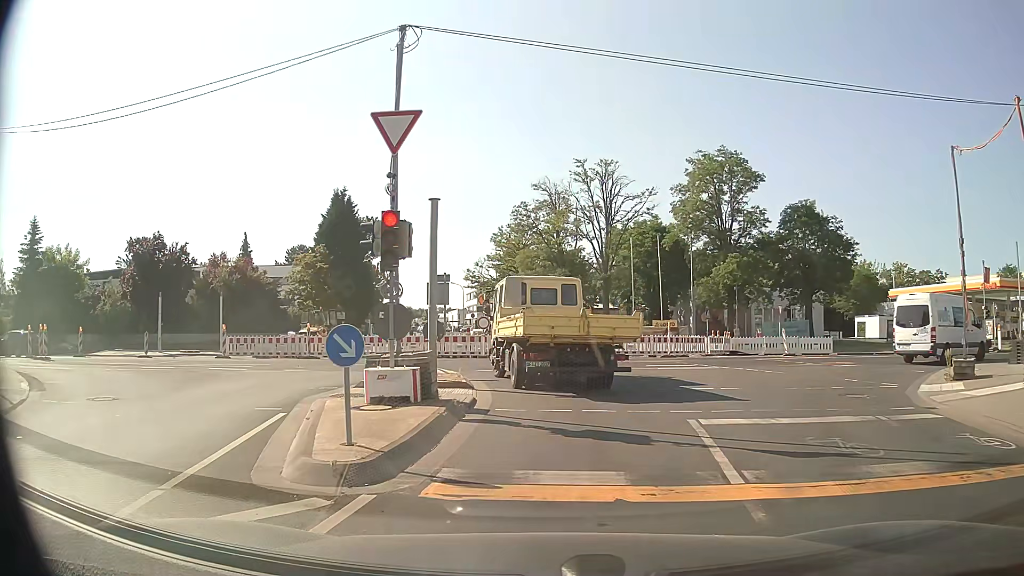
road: tertiary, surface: asphalt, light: Day
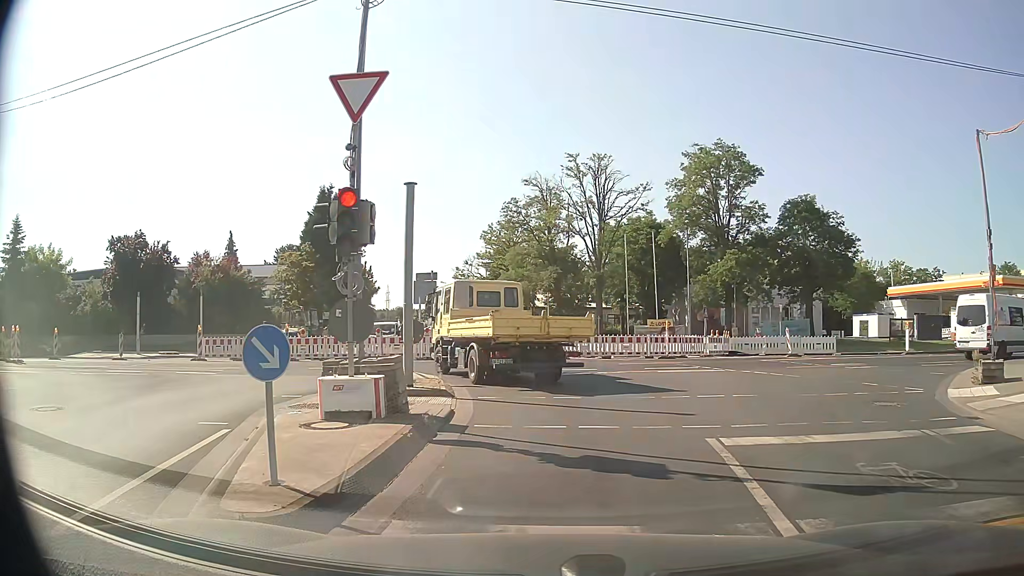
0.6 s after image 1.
(0.0, +1.6) m; +2°
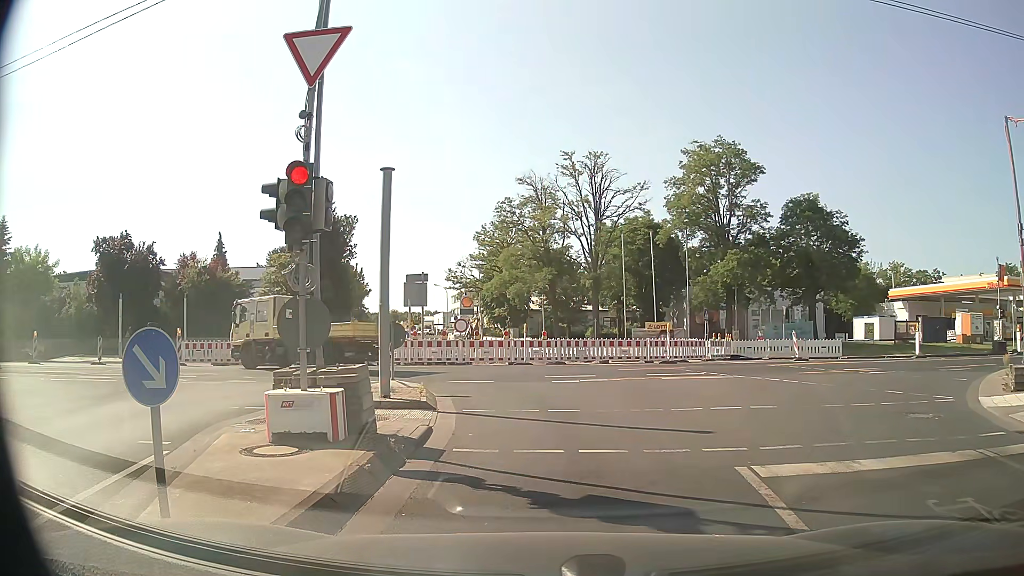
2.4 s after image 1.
(0.0, +1.4) m; -1°
(0, +10) (-2, +20) (-10, +26) (-19, +27) (-29, +27) (-39, +26) (-49, +26) (-59, +26) (-69, +26) (-79, +27) m
